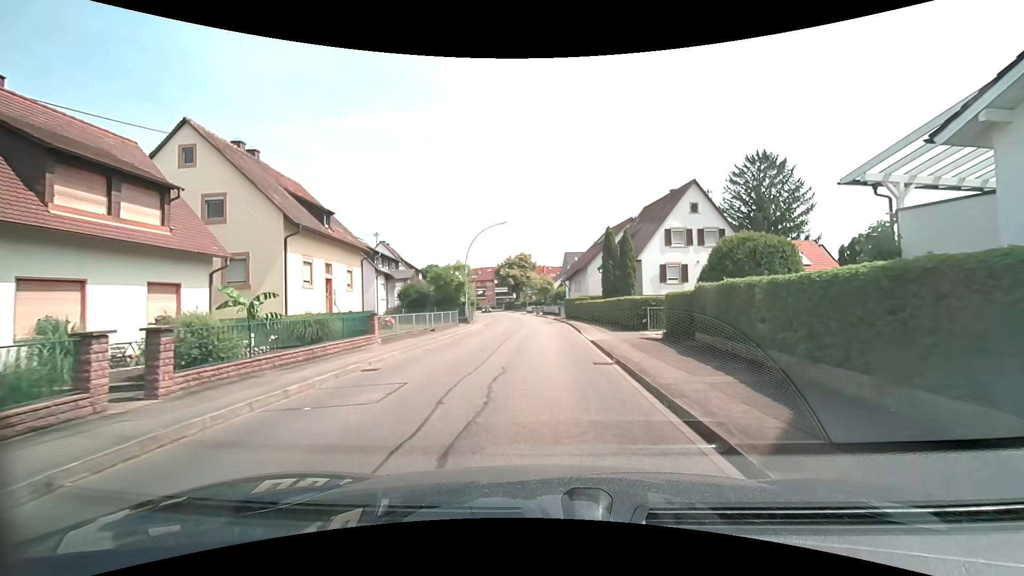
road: tertiary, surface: asphalt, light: Day
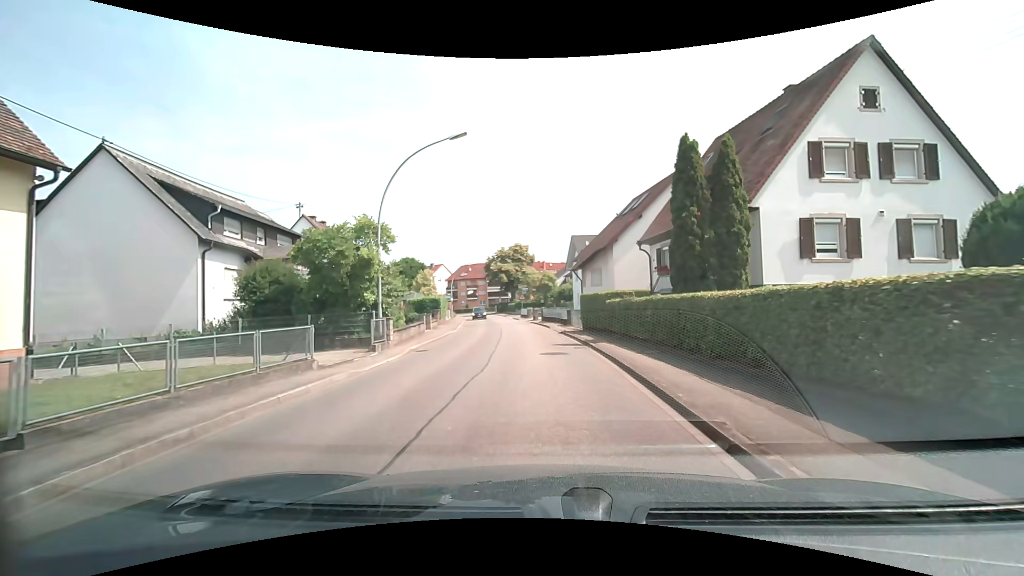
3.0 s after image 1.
(0.0, +20.7) m; 0°
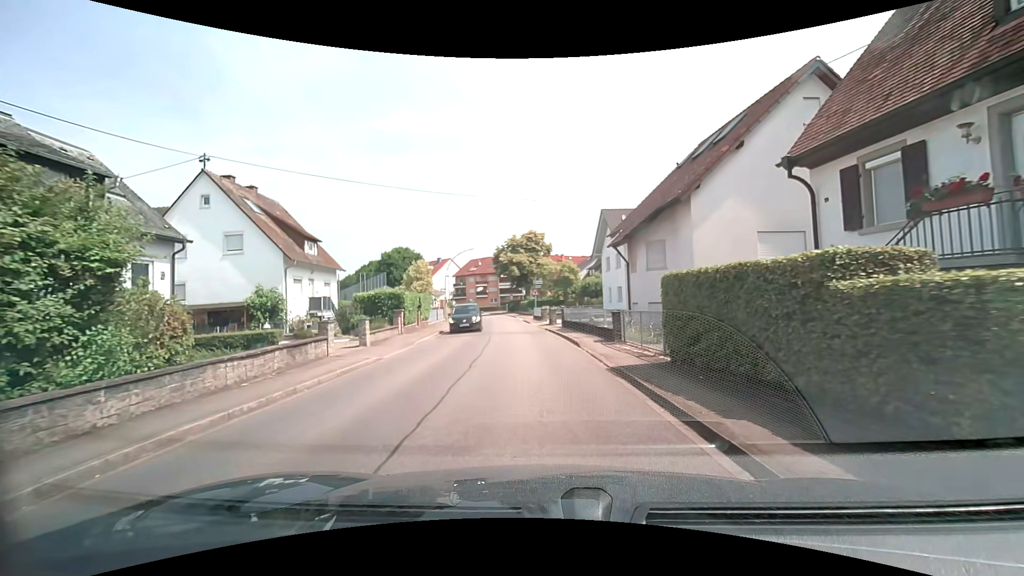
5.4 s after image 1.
(-0.2, +15.3) m; -1°
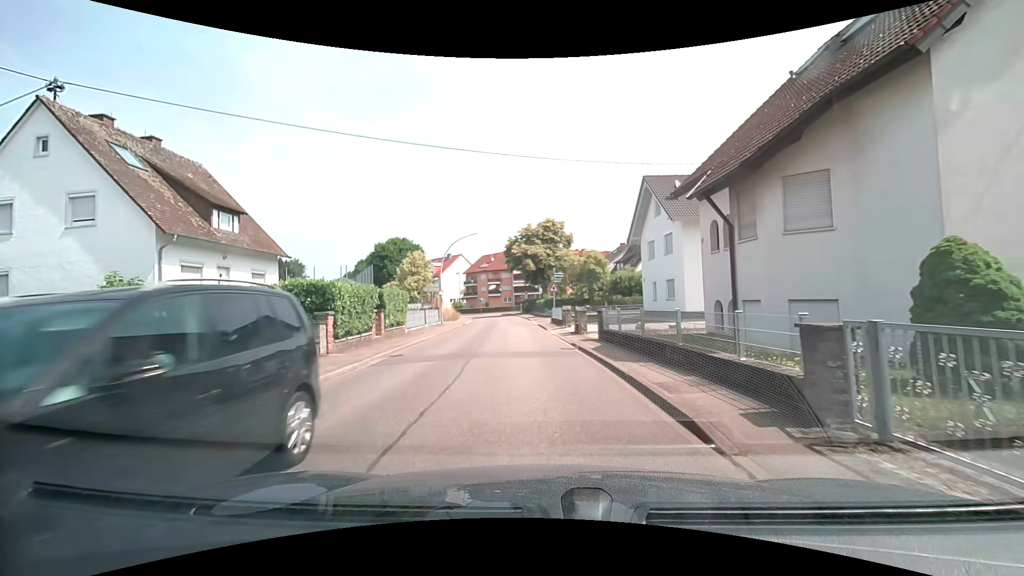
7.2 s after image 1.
(-0.4, +11.3) m; -3°
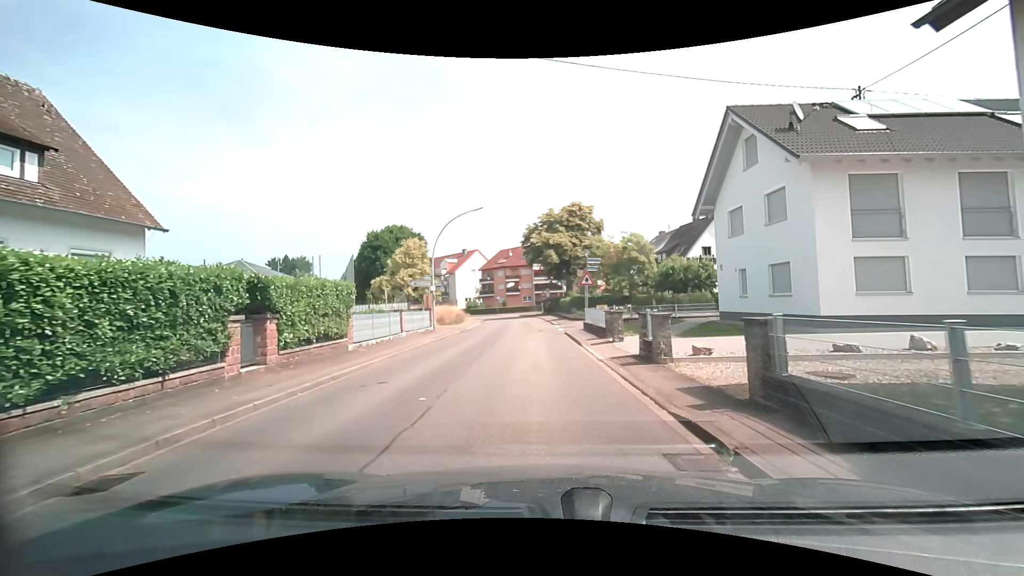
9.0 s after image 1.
(-0.3, +11.3) m; -3°
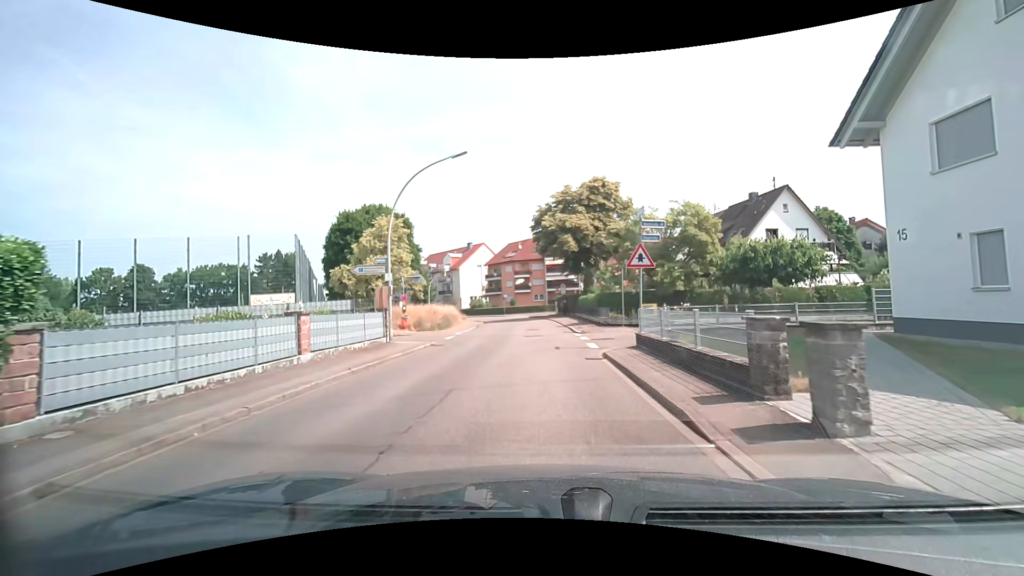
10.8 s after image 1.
(-0.2, +11.6) m; -2°
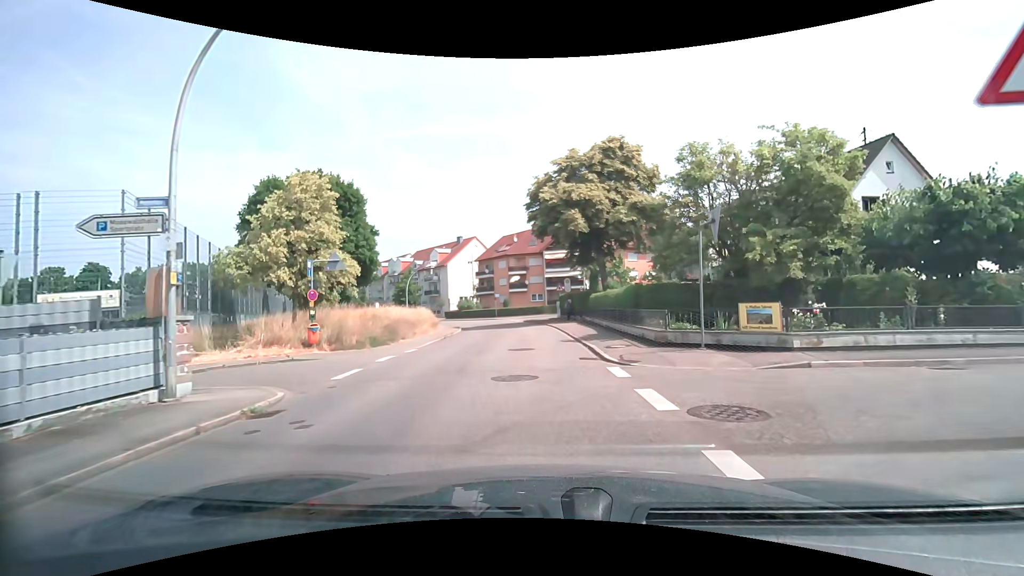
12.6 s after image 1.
(0.0, +12.2) m; 0°
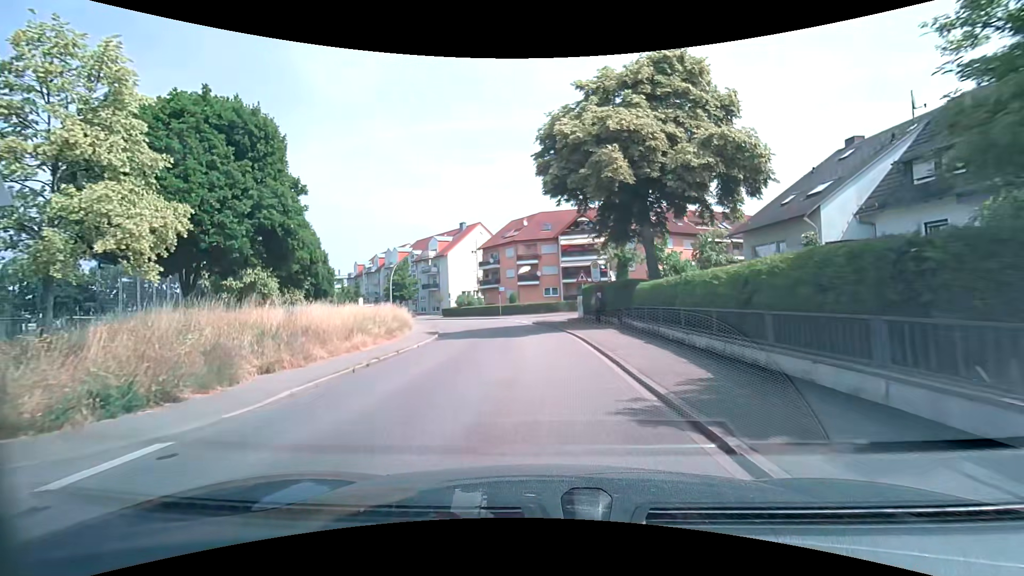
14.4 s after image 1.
(-0.1, +12.7) m; -2°
